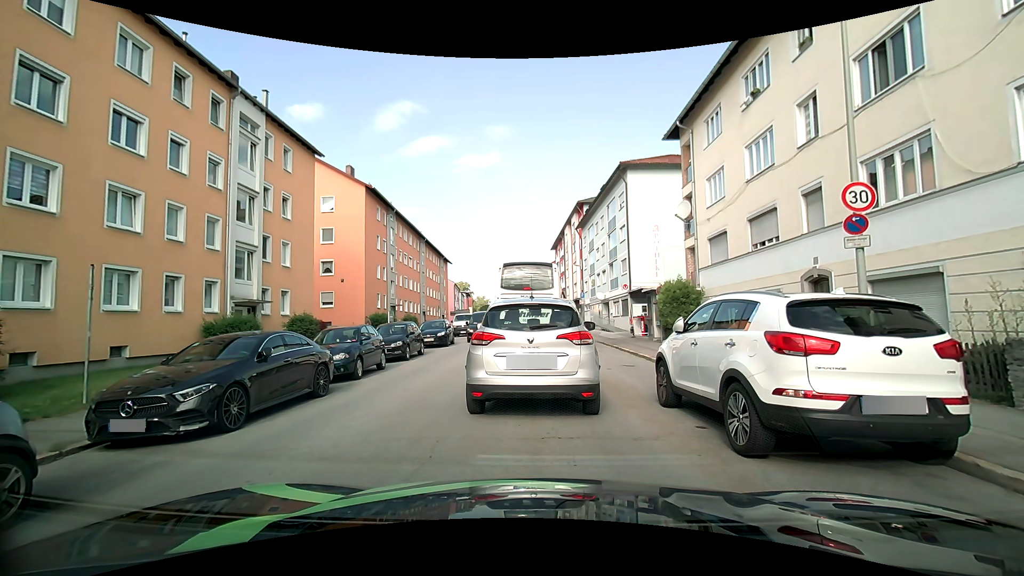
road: tertiary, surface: asphalt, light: Day
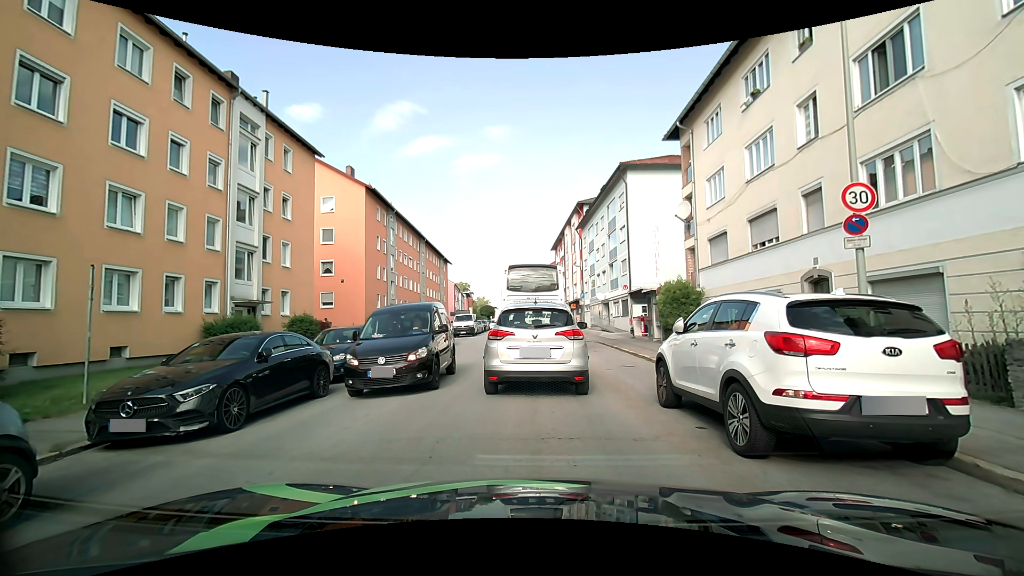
(0.0, 0.0) m; 0°
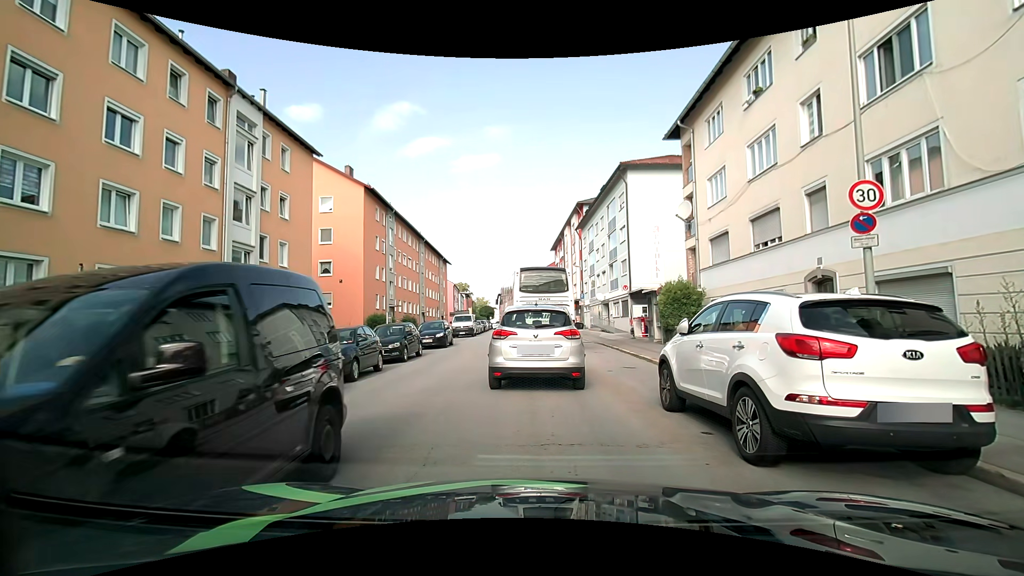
(0.0, +0.2) m; 0°
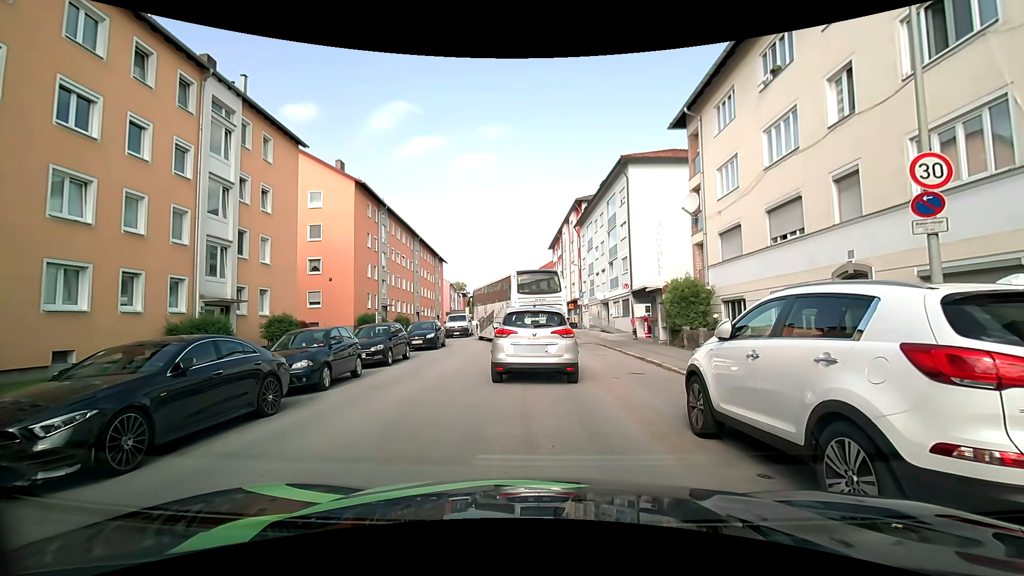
(0.0, +1.6) m; 0°
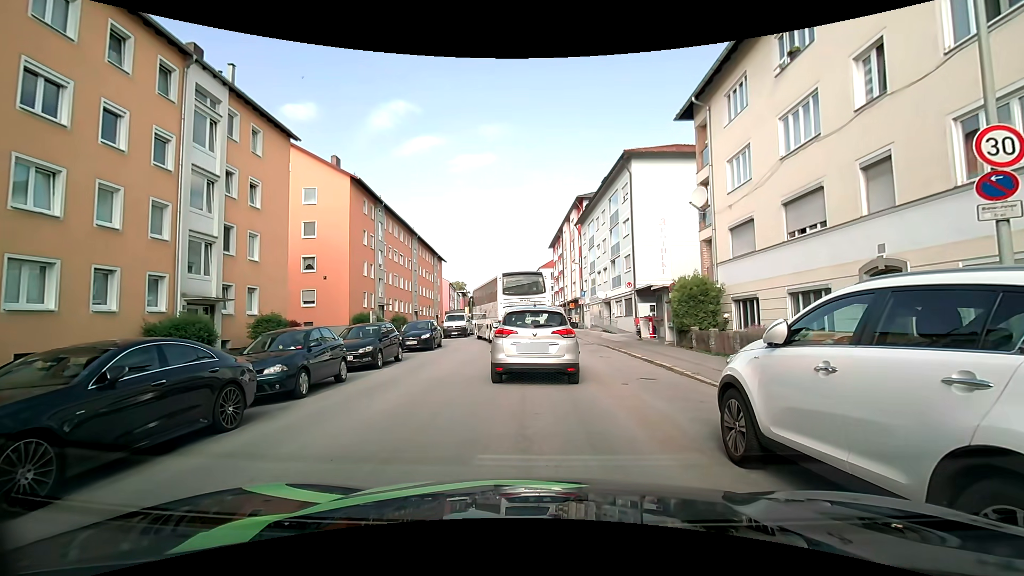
(0.0, +1.1) m; 0°
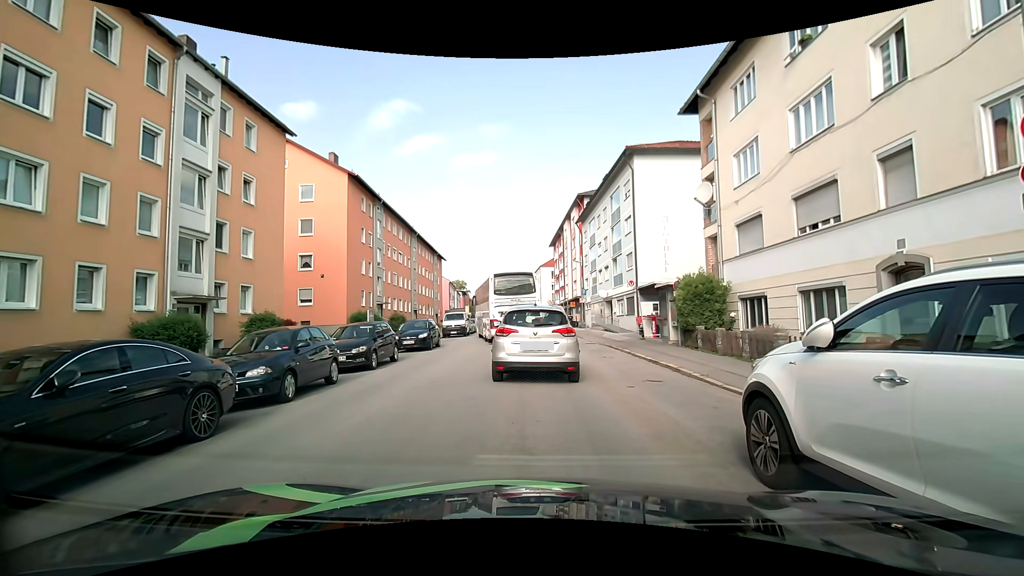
(0.0, +0.6) m; 0°
